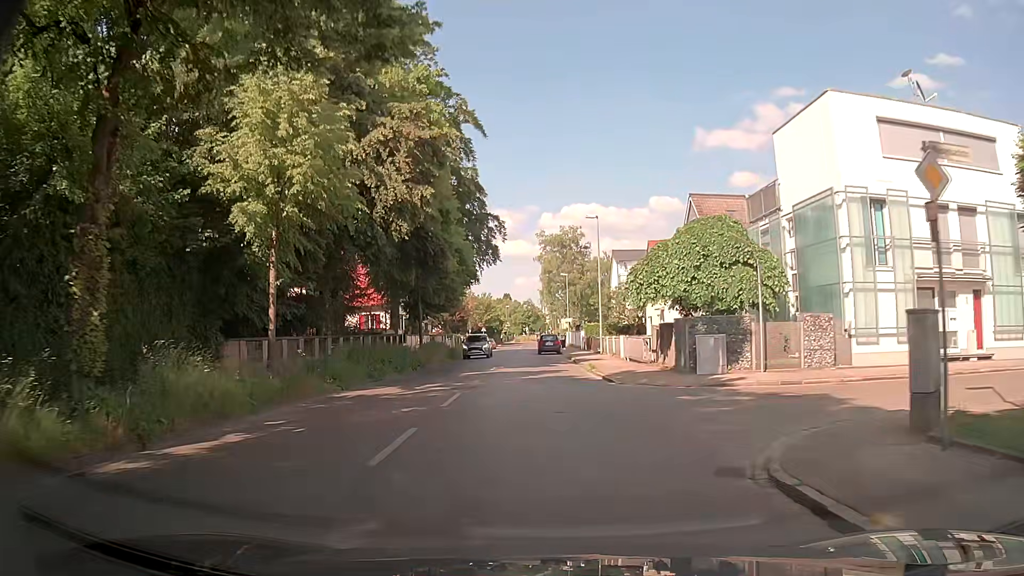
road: tertiary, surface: asphalt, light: Day
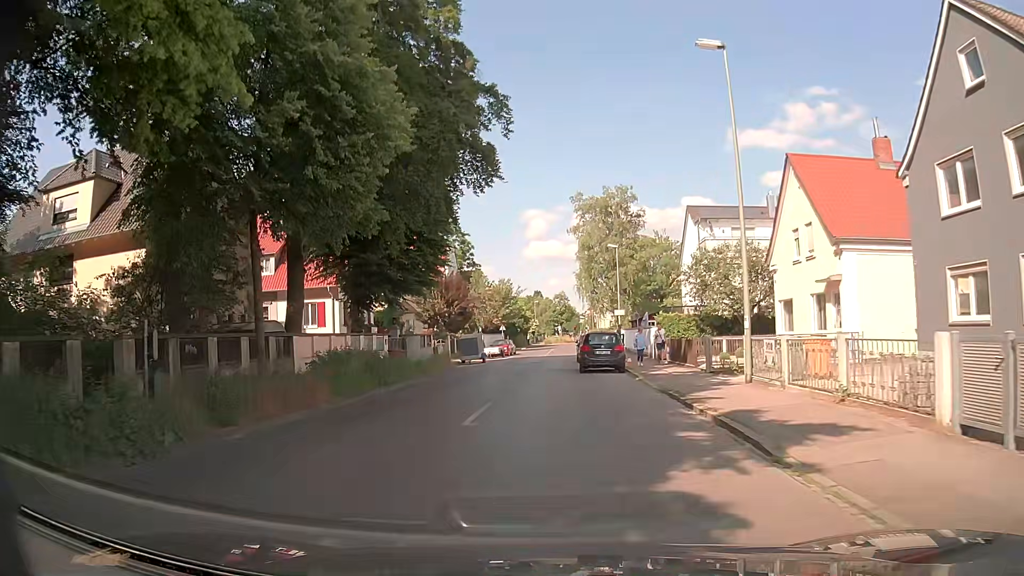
(-0.3, +26.4) m; -1°
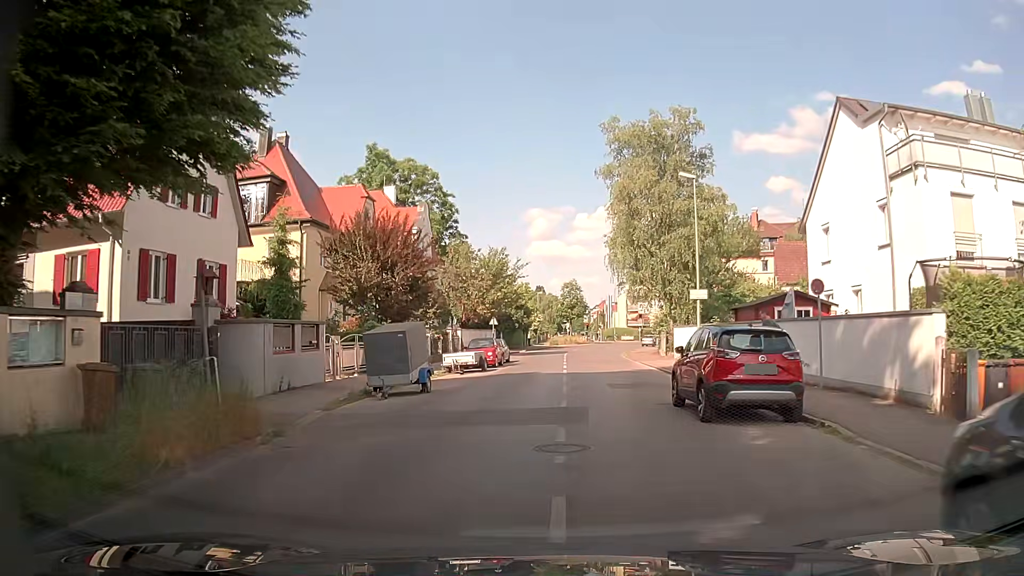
(-1.1, +25.7) m; -1°
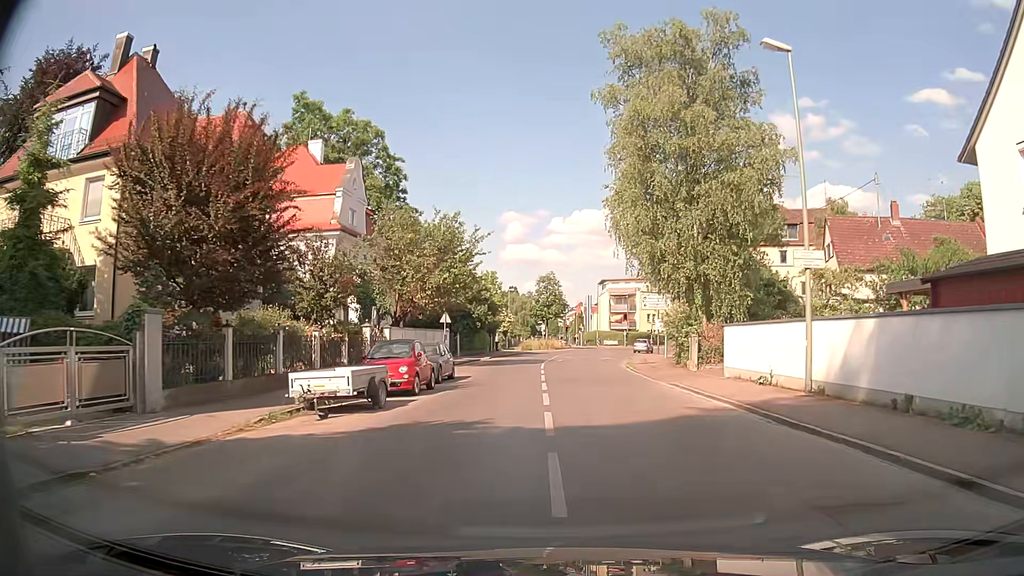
(+0.2, +15.7) m; +2°
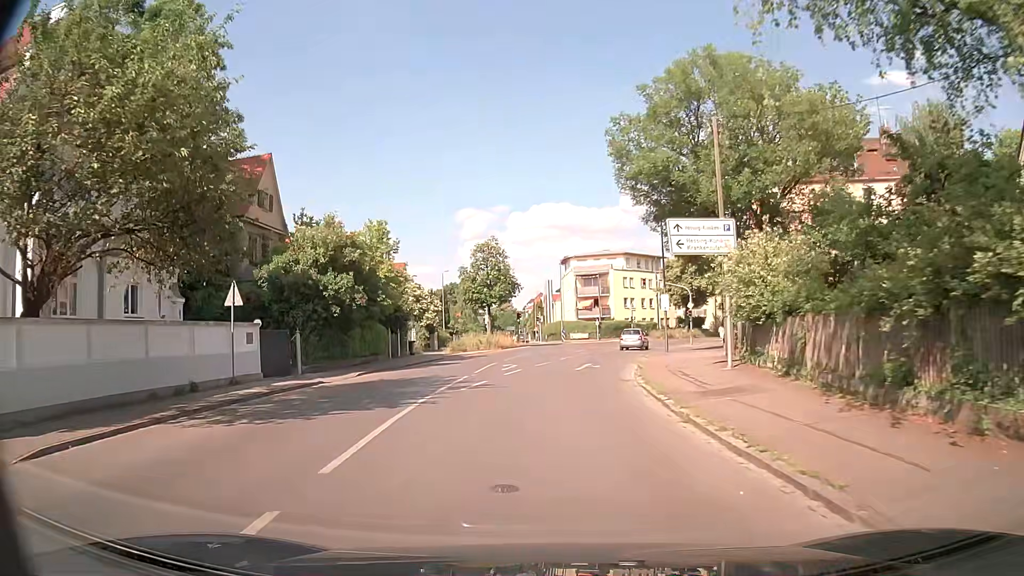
(+1.6, +25.6) m; +4°
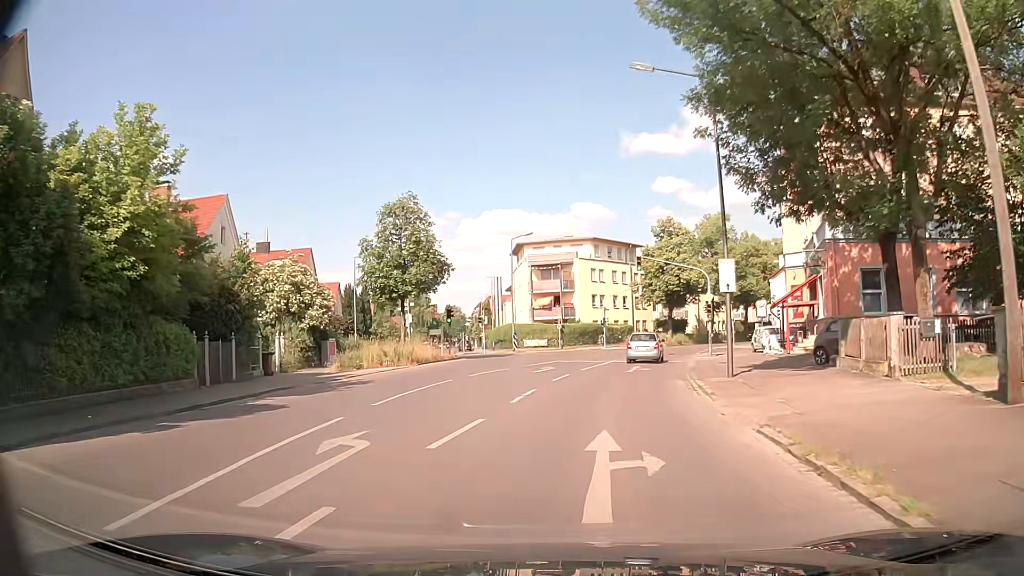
(+0.1, +19.9) m; +3°
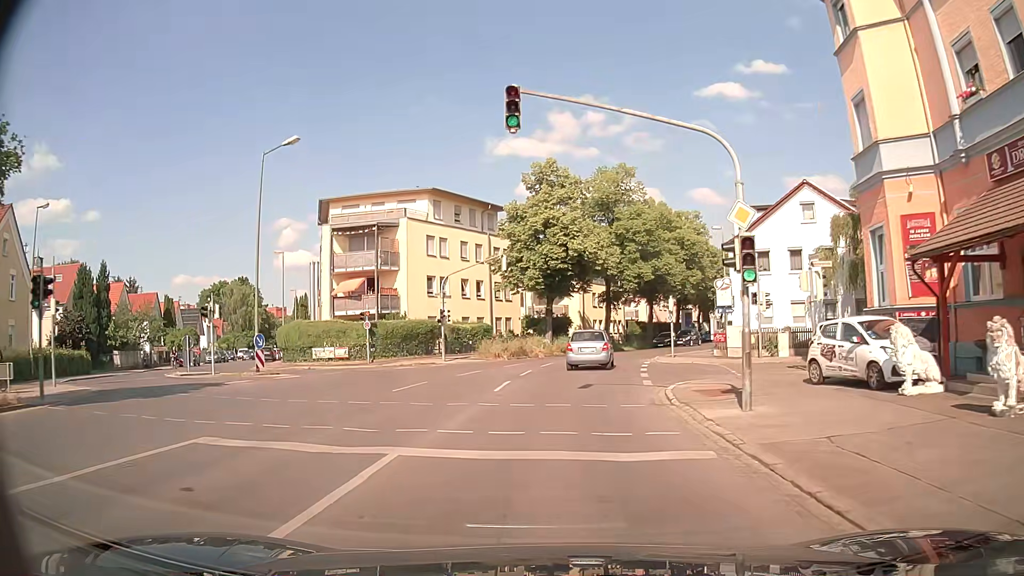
(+3.2, +27.0) m; +12°
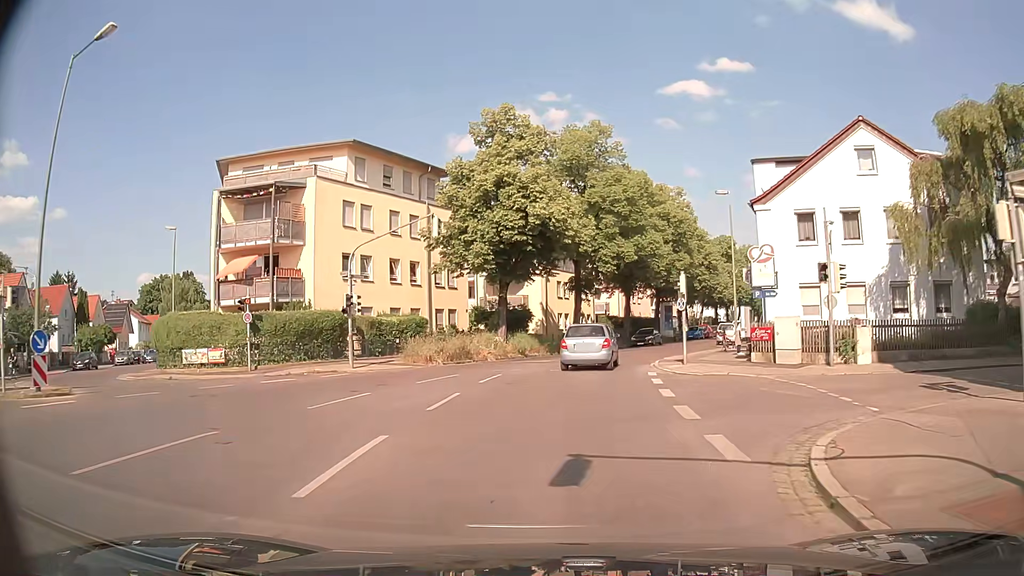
(+0.4, +11.6) m; +4°
